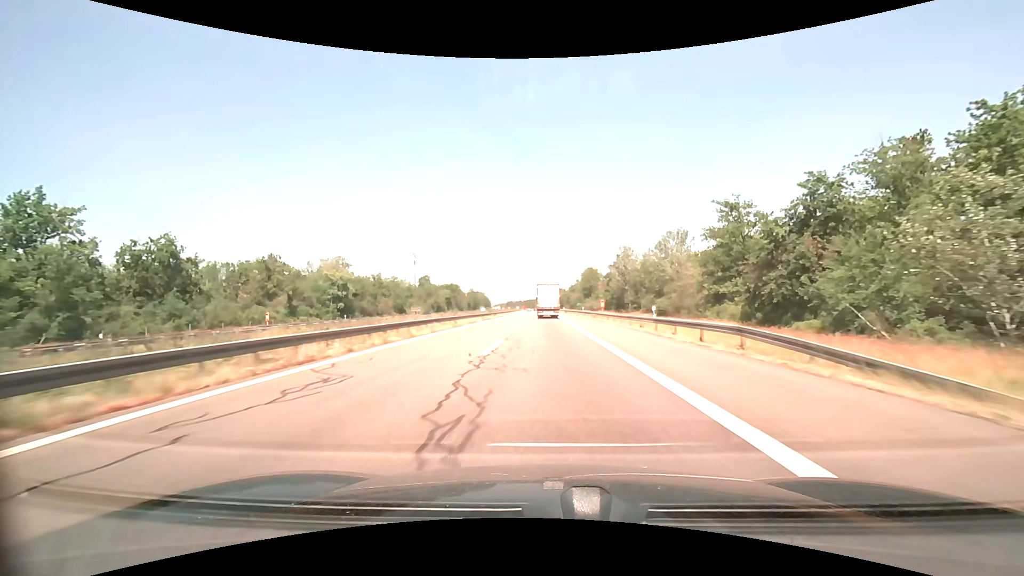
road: motorway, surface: asphalt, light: Day
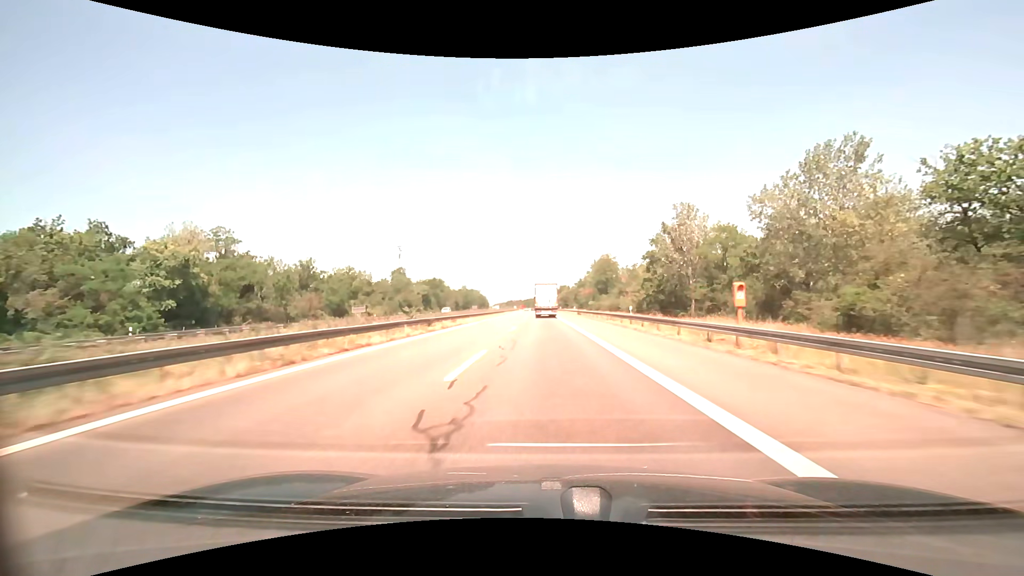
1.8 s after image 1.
(0.0, +41.2) m; 0°
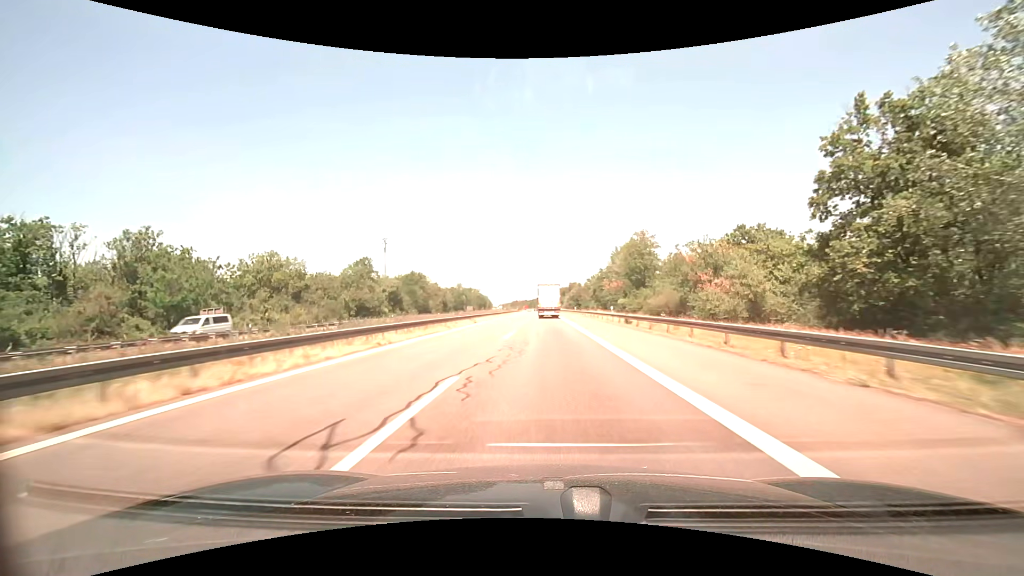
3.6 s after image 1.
(-0.2, +41.5) m; -1°
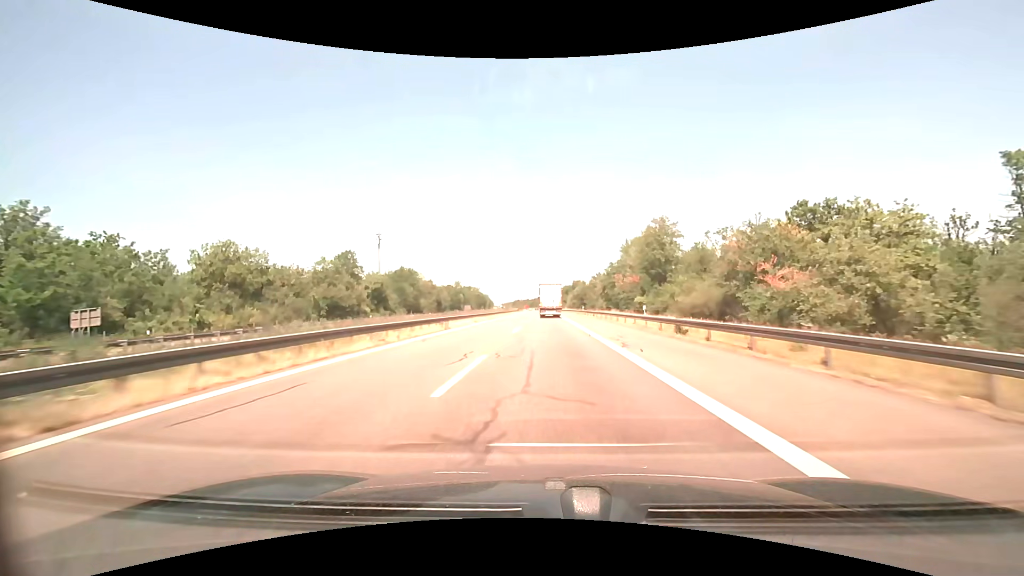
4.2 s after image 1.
(0.0, +13.9) m; 0°
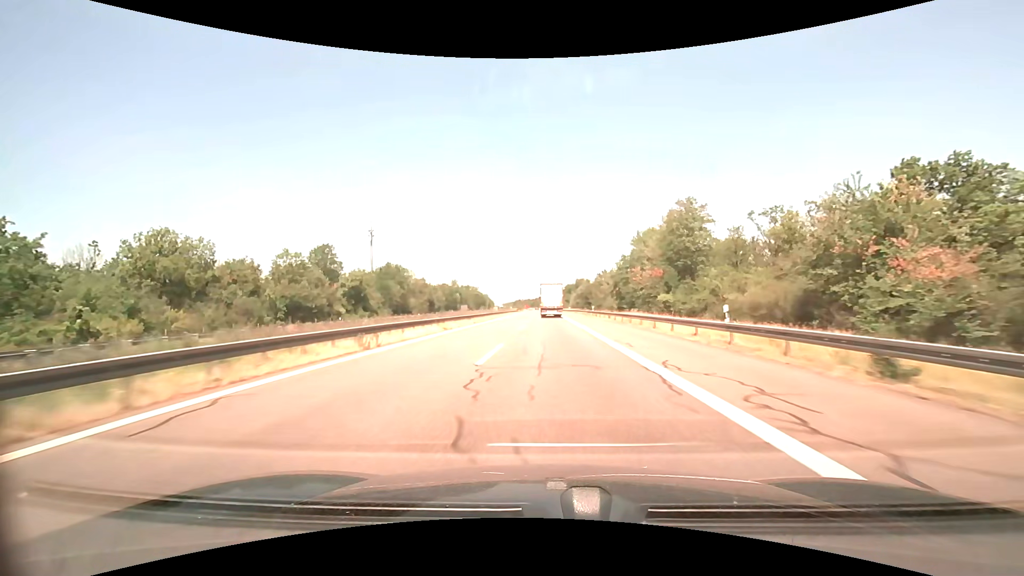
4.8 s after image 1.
(0.0, +13.9) m; 0°
(0, +10) (0, +20) (0, +30) (0, +40) (0, +50) (0, +60) (0, +70) (0, +80) (0, +90) (0, +100) m
